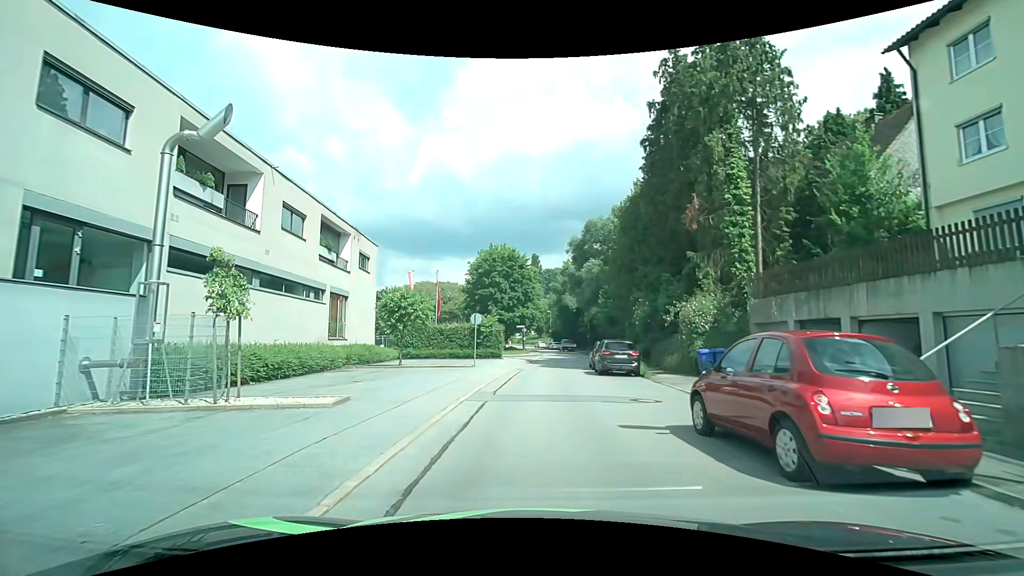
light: Day
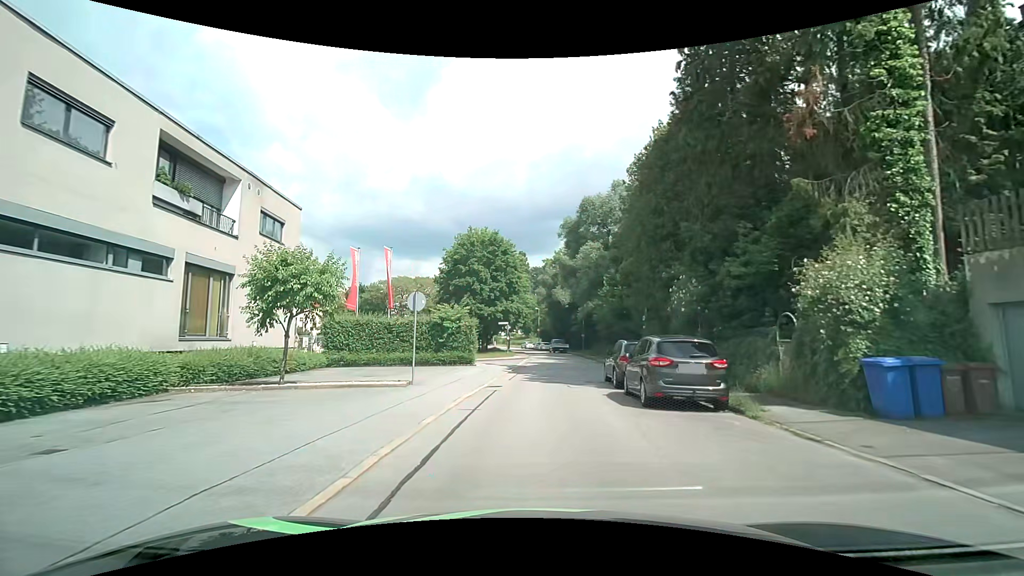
(+0.1, +11.1) m; +2°
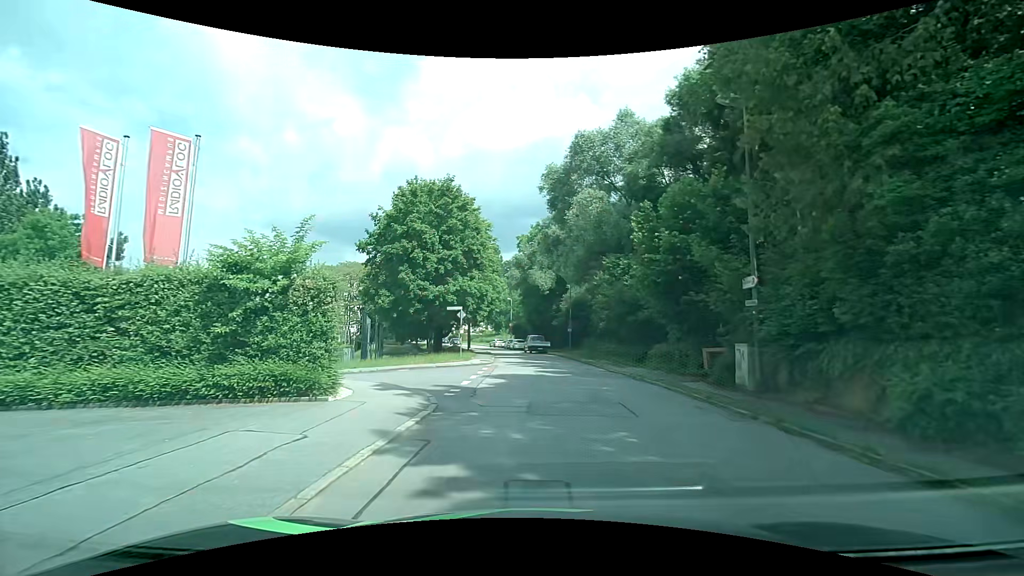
(+0.1, +17.6) m; +1°
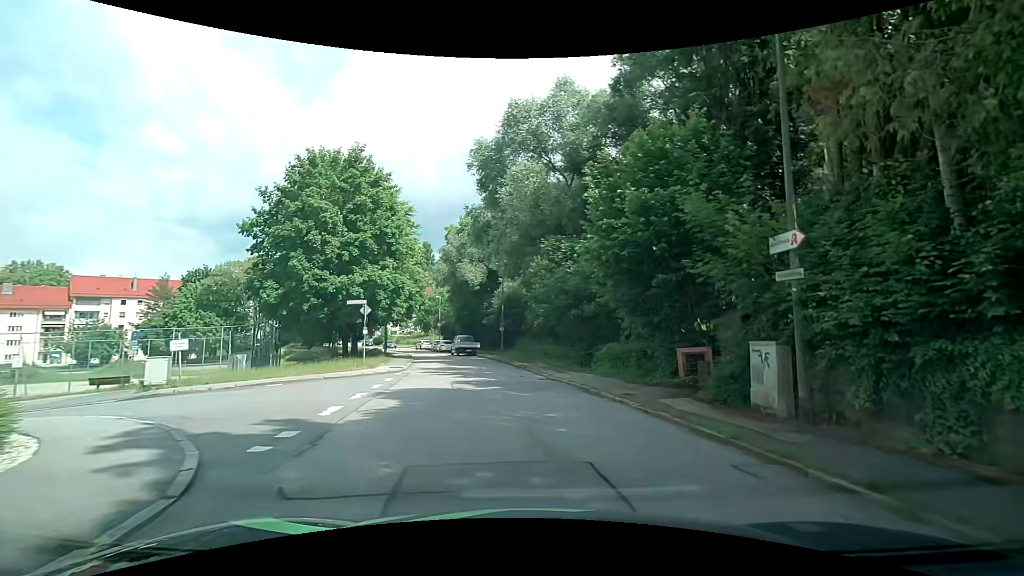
(+0.5, +5.7) m; +11°
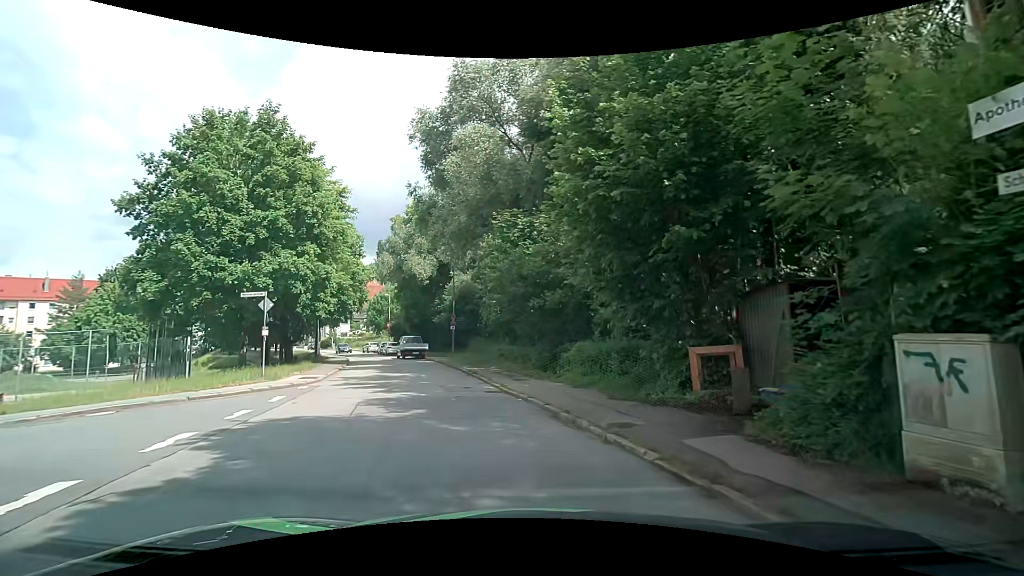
(+0.2, +5.1) m; +4°
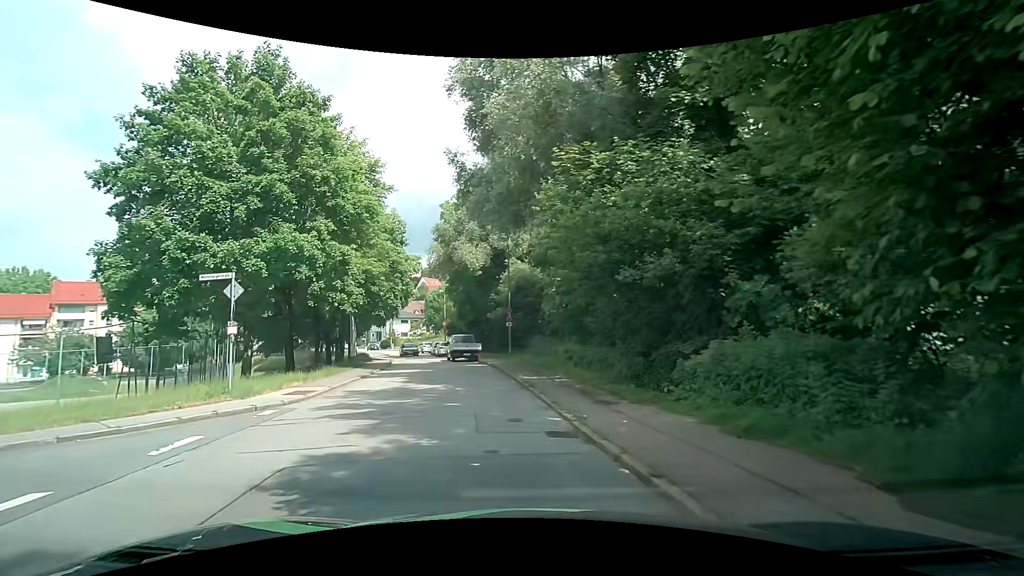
(-0.4, +6.7) m; -8°
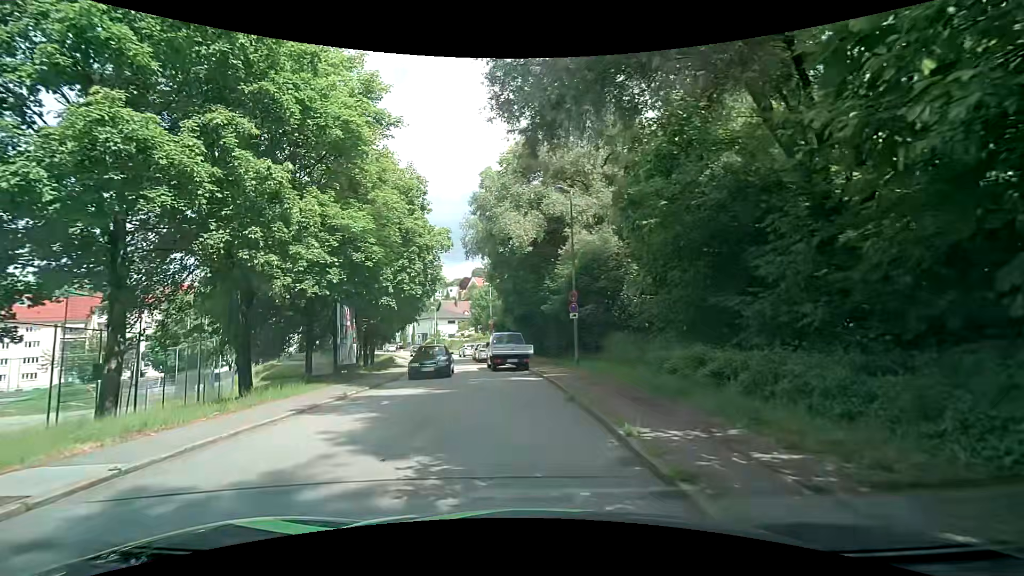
(-0.6, +10.7) m; -7°
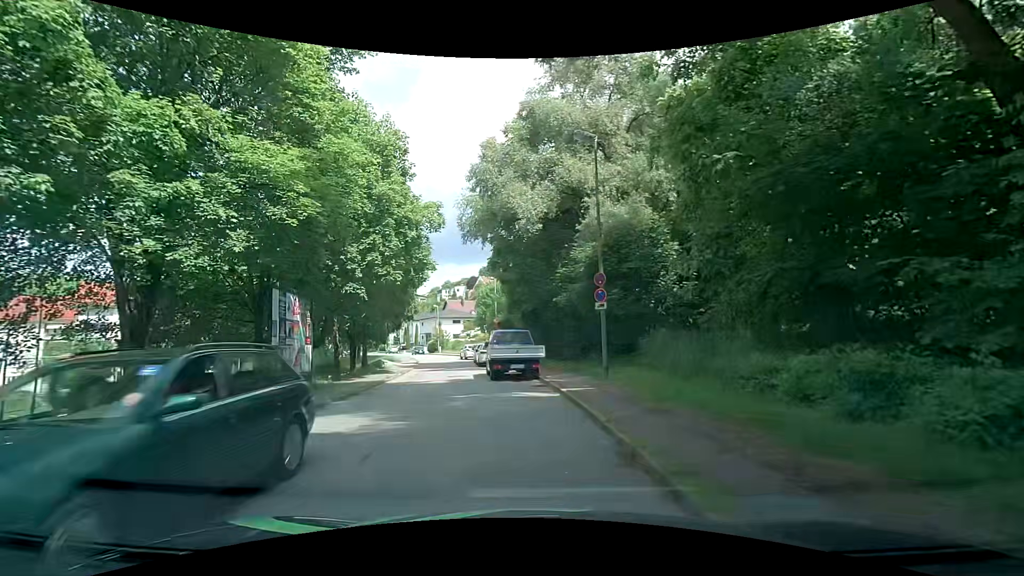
(+0.1, +5.9) m; +1°
